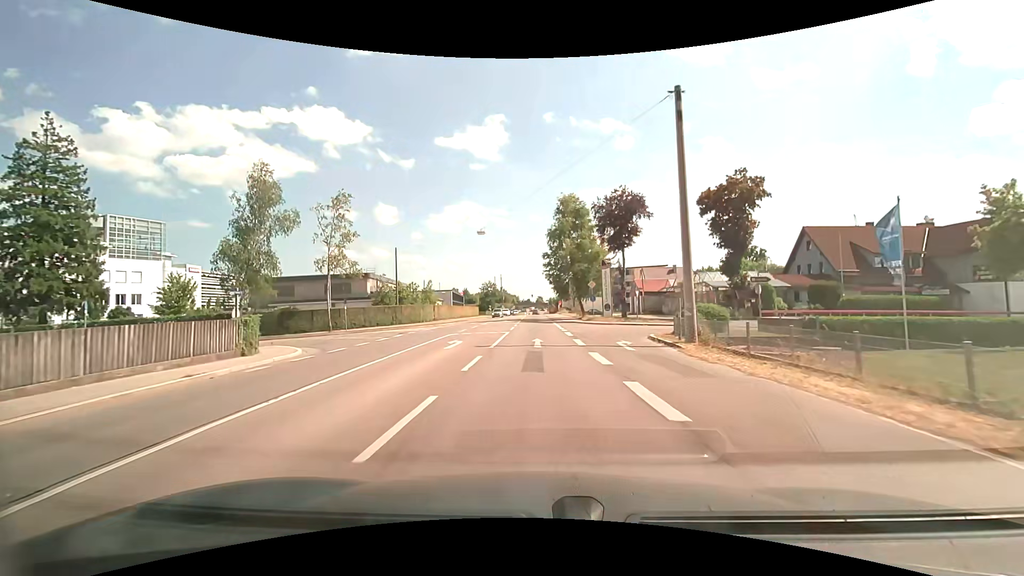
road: secondary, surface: asphalt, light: Day
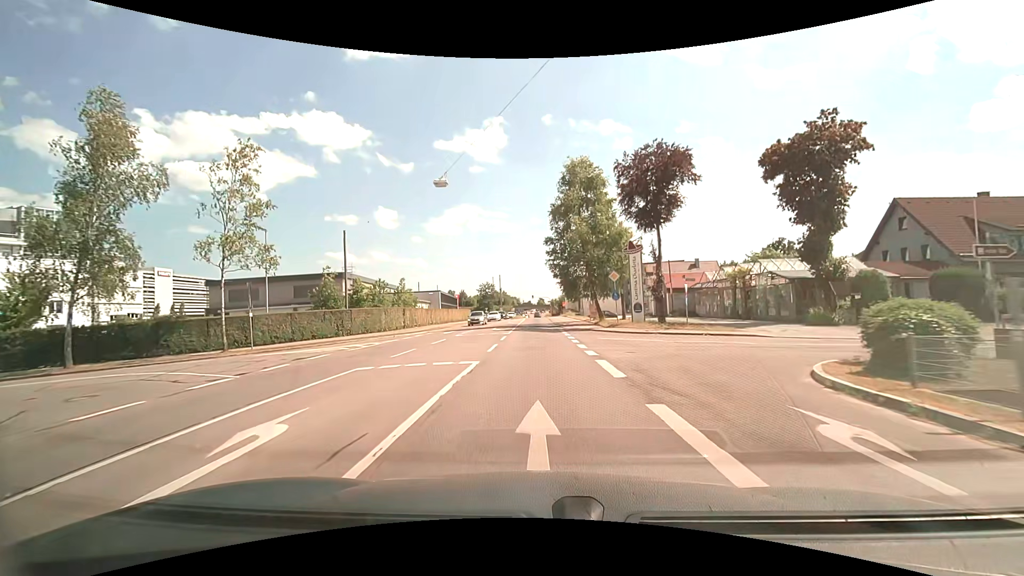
(0.0, +14.3) m; 0°
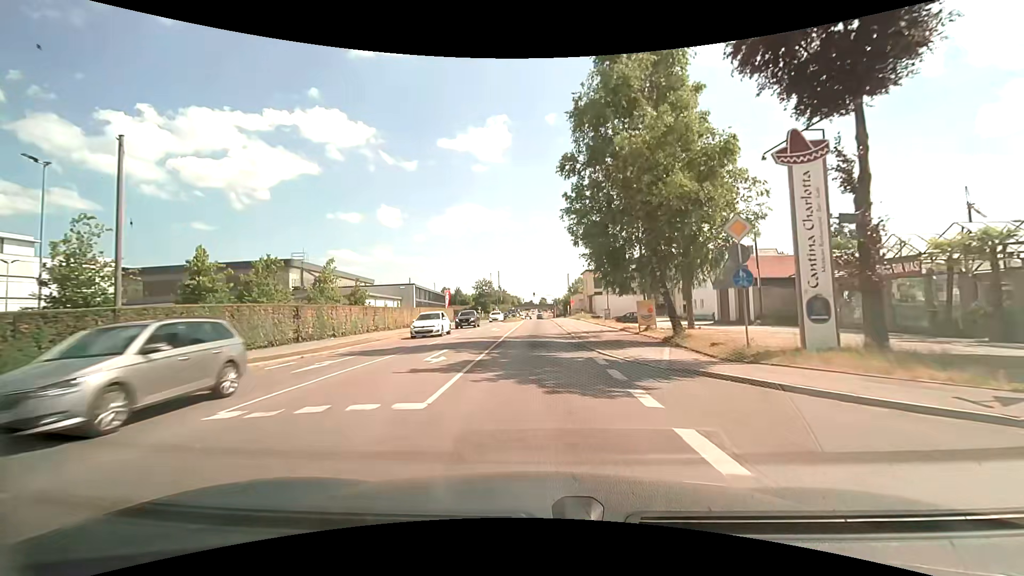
(-0.1, +21.5) m; 0°
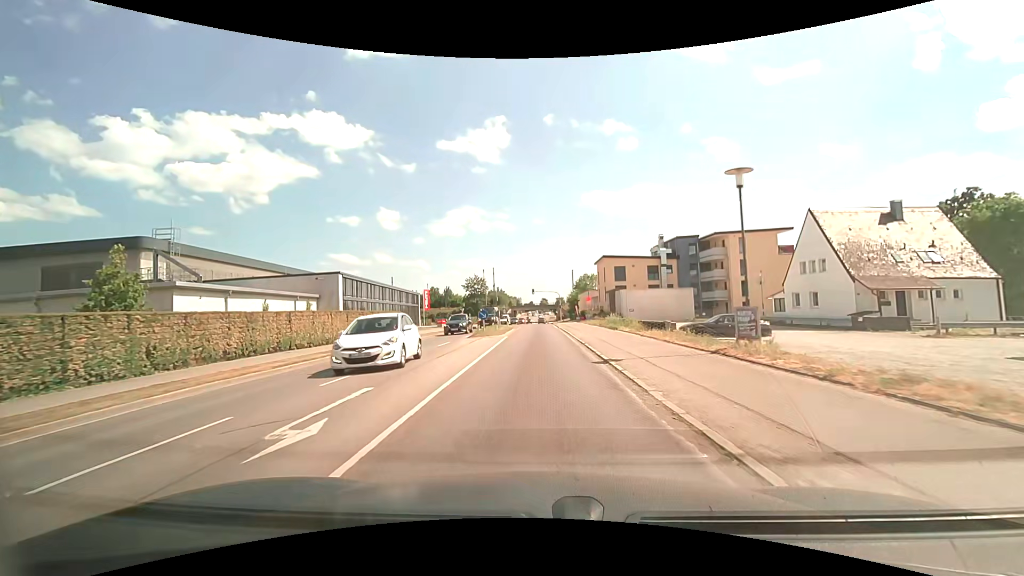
(+0.1, +28.1) m; 0°
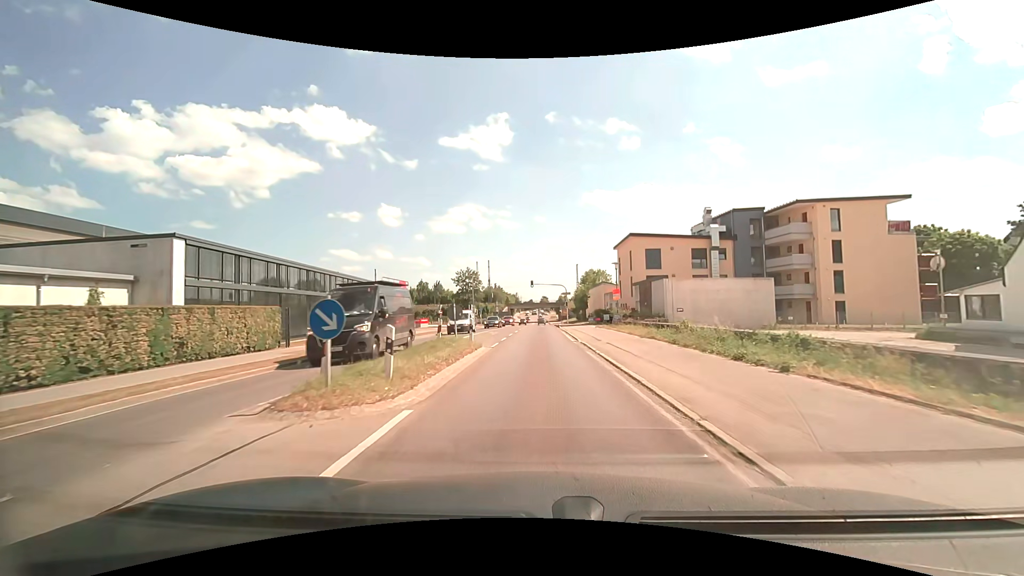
(-0.2, +21.4) m; -1°
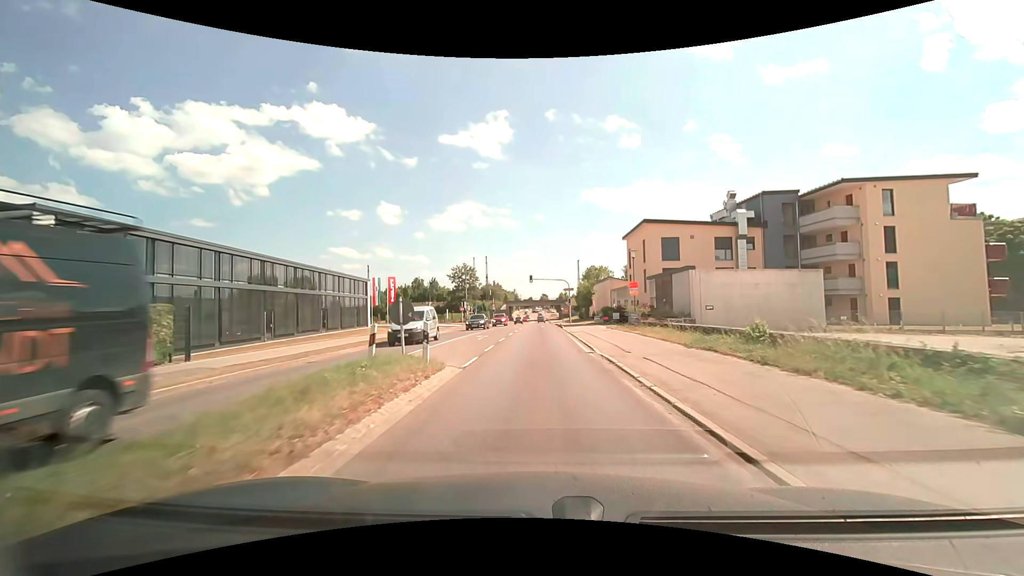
(0.0, +7.2) m; 0°
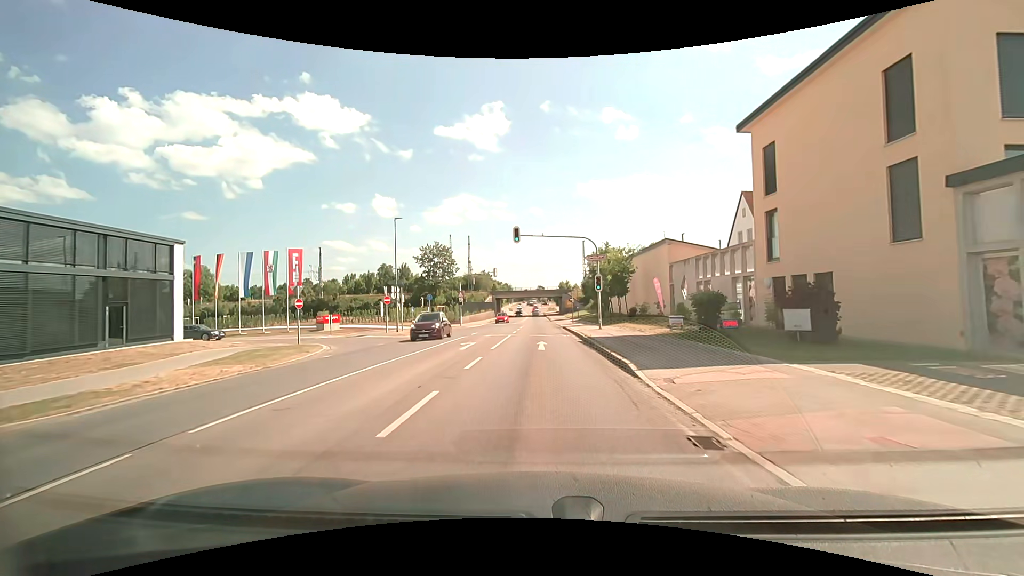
(+0.1, +34.8) m; 0°
(0, +10) (0, +20) (0, +30) (0, +40) (0, +50) (0, +60) (0, +70) (0, +80) (-1, +90) (-1, +100) m
